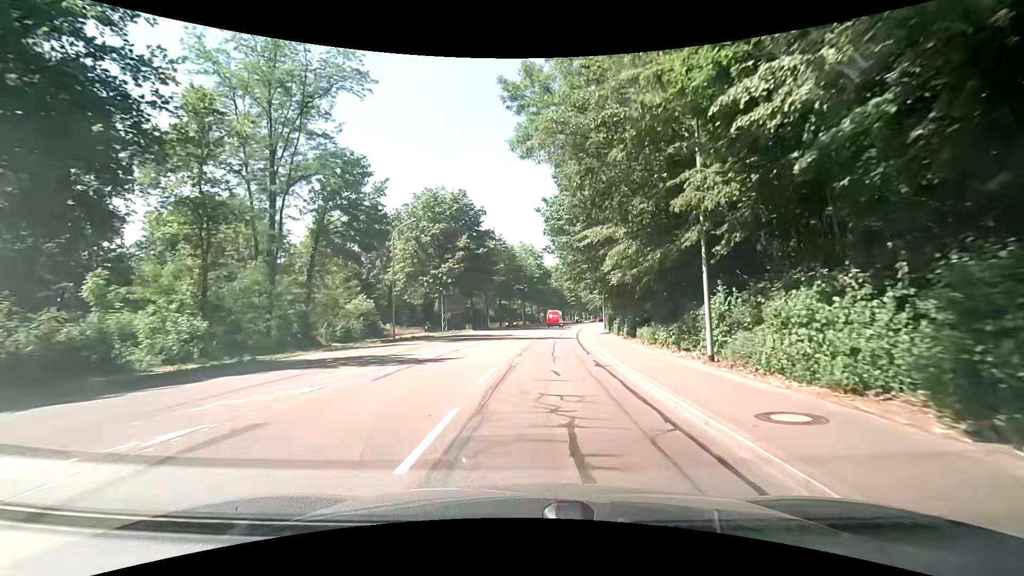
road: secondary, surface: asphalt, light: Day
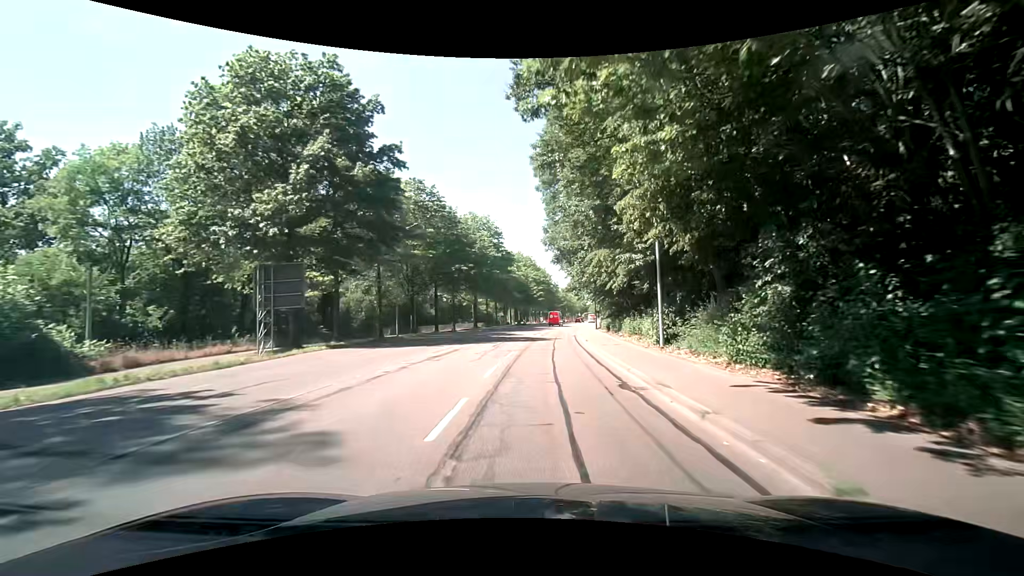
(+2.3, +34.6) m; +5°
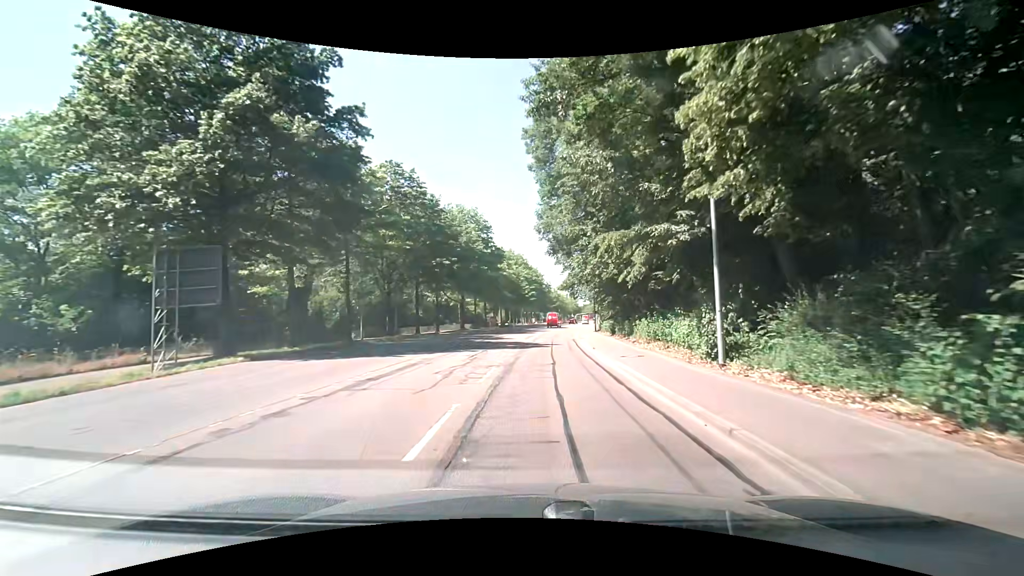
(+0.1, +6.6) m; +2°
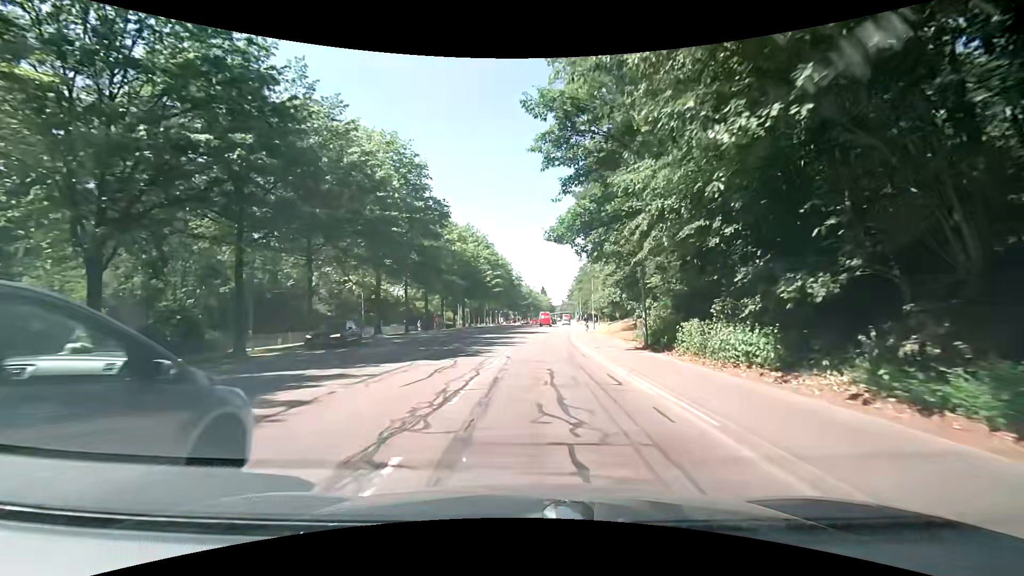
(+1.1, +33.0) m; +4°
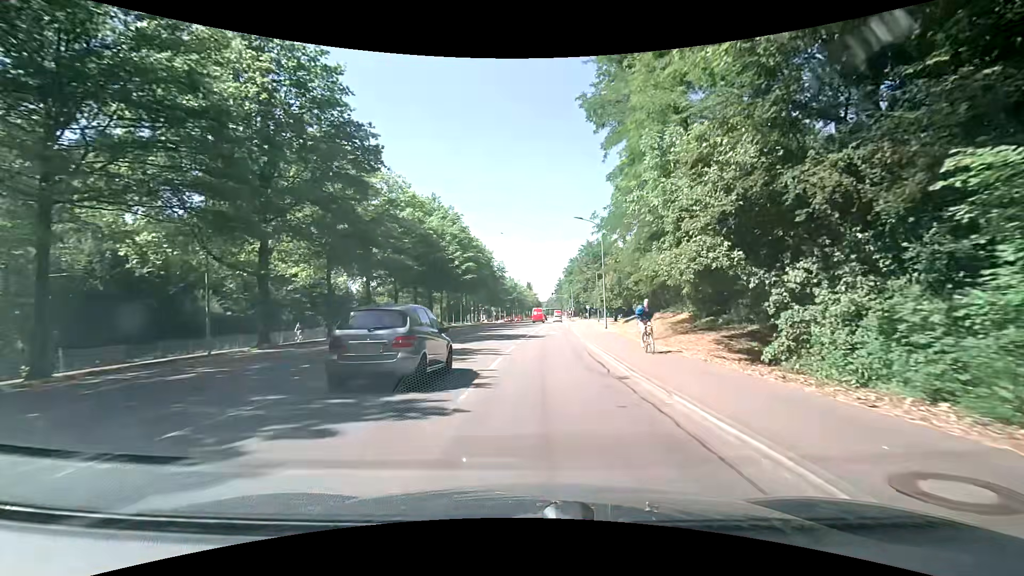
(+0.2, +19.2) m; +1°
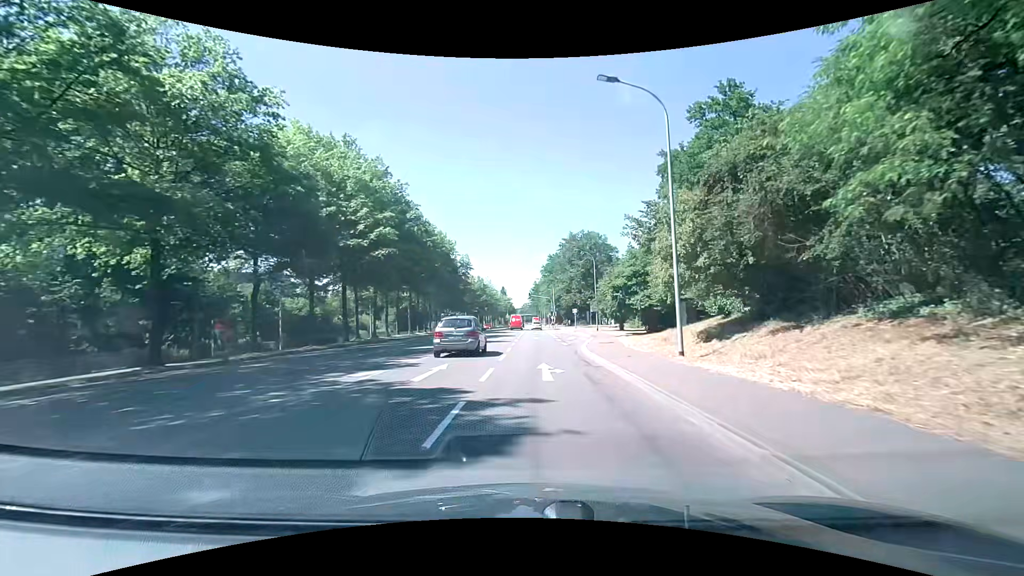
(+0.5, +25.4) m; +1°
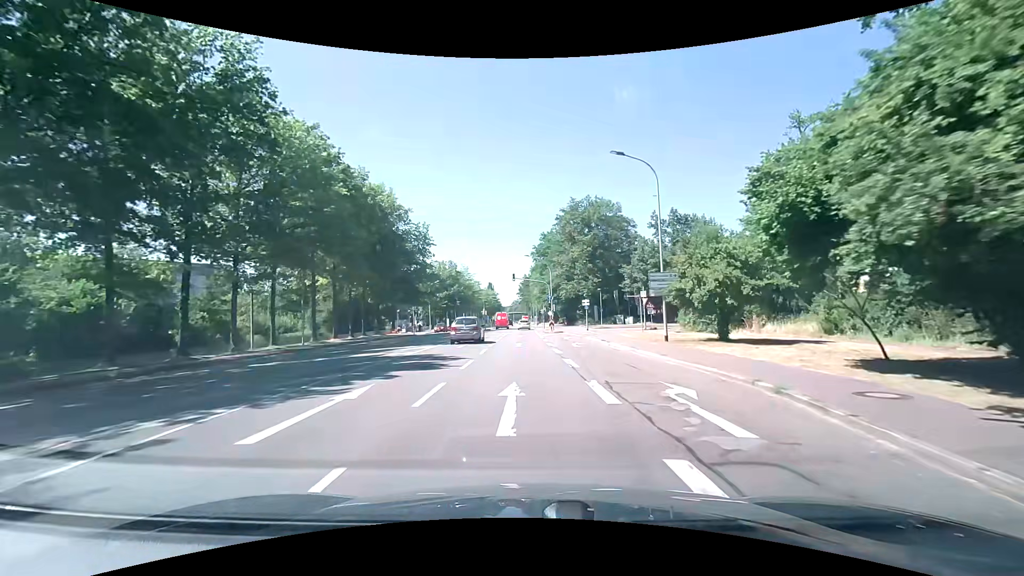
(+1.9, +33.1) m; +4°
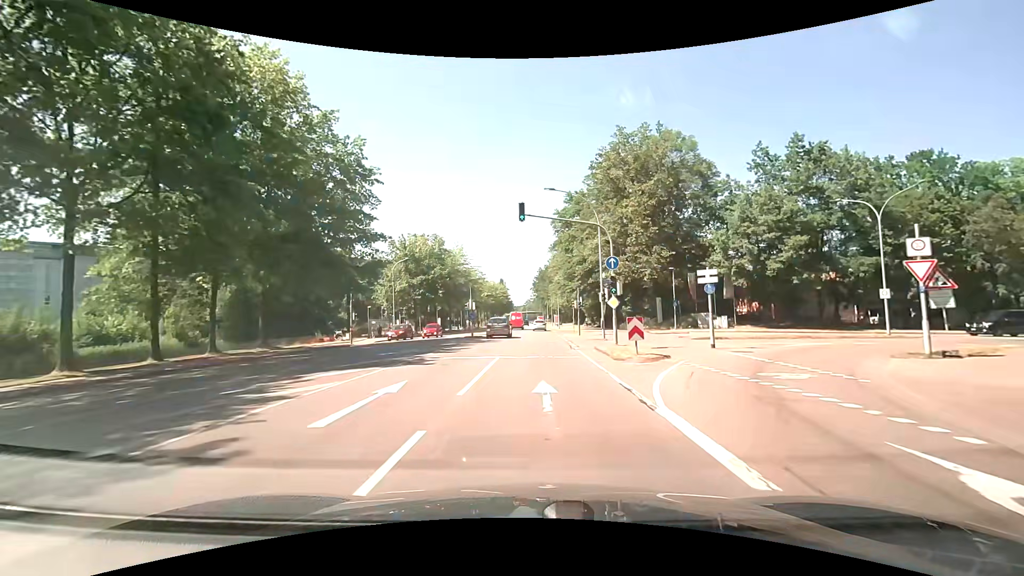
(-1.2, +33.8) m; -3°
(0, +10) (0, +20) (0, +30) (+1, +40) (+1, +50) (+1, +60) (+1, +70) (+2, +80) (+2, +90) (+2, +100) m
